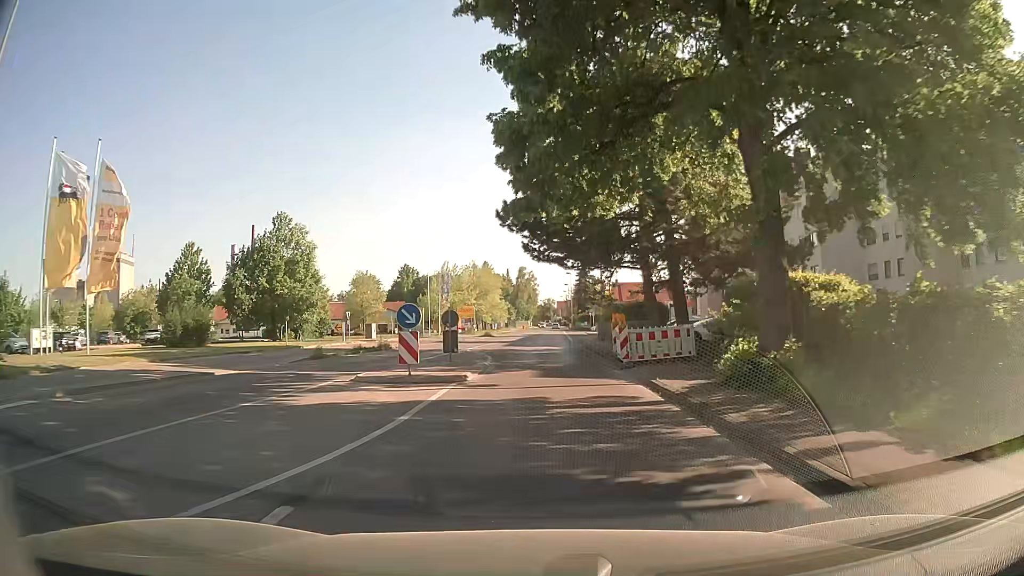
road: secondary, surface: asphalt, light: Day
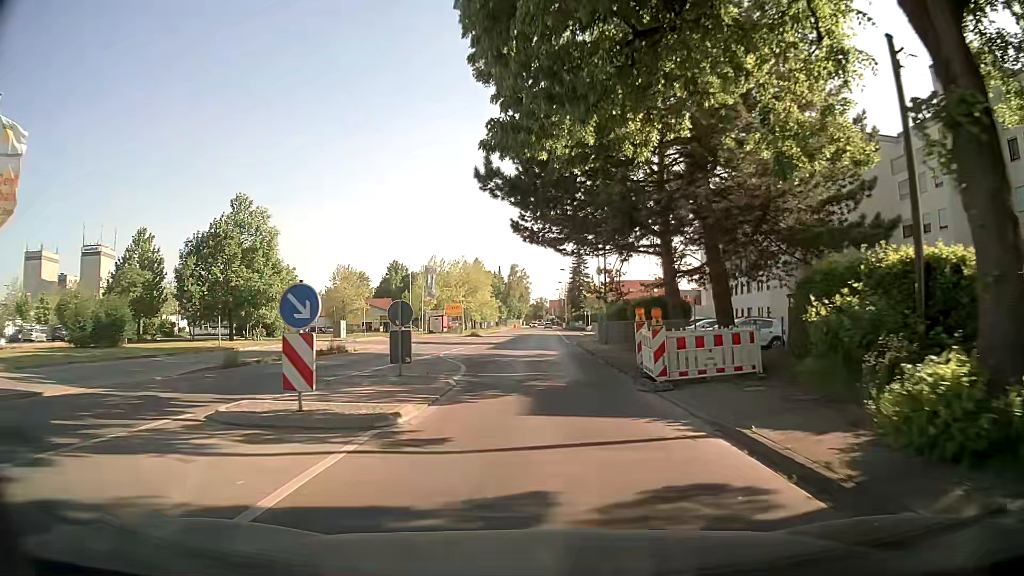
(0.0, +7.0) m; 0°
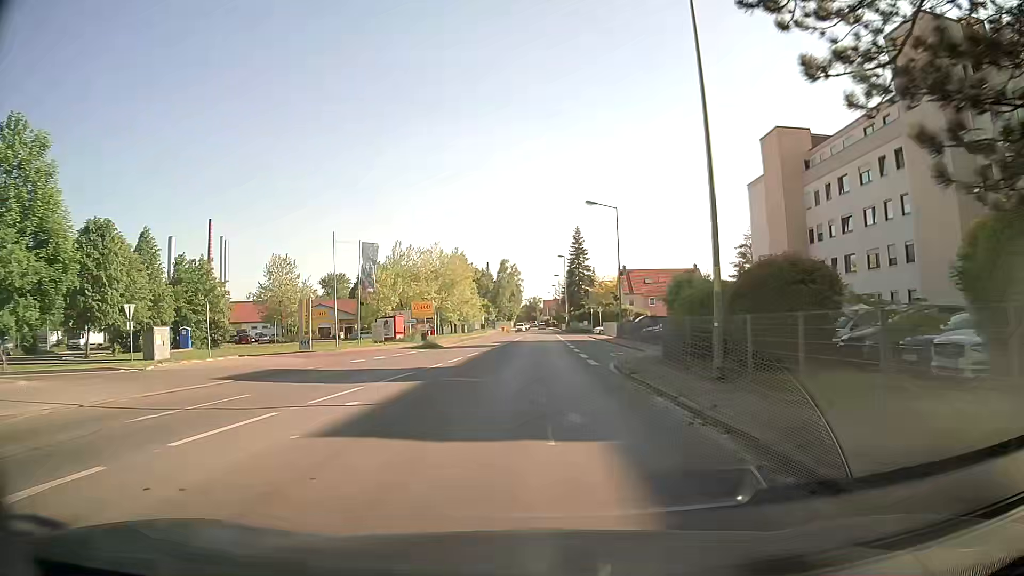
(+0.4, +25.3) m; +2°
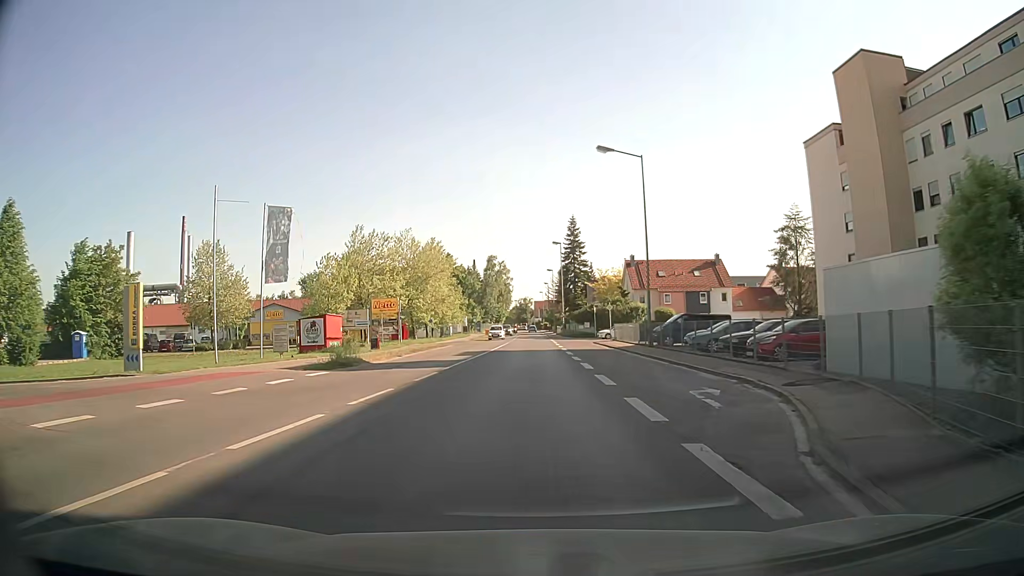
(0.0, +17.8) m; 0°
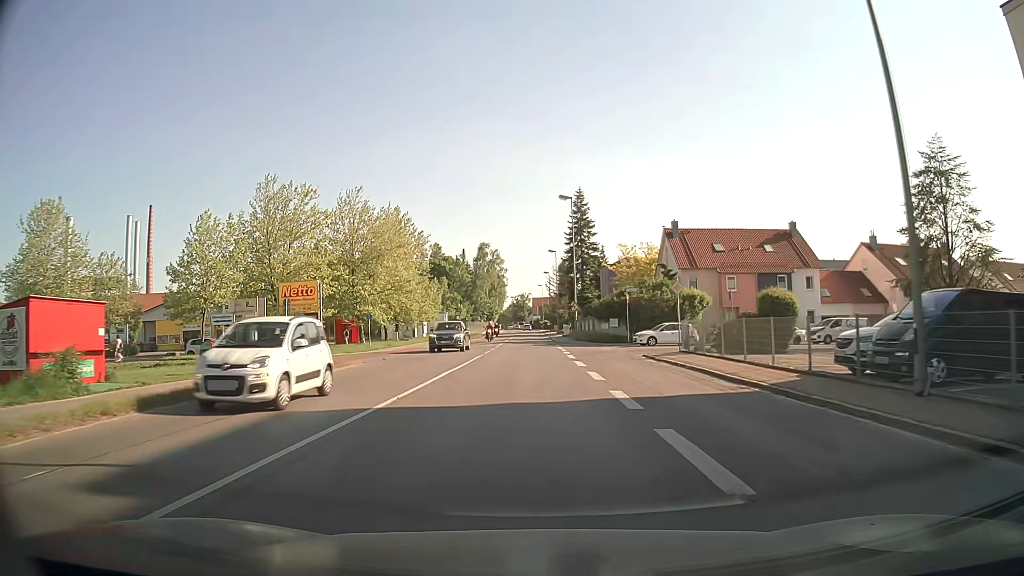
(+0.2, +27.4) m; 0°
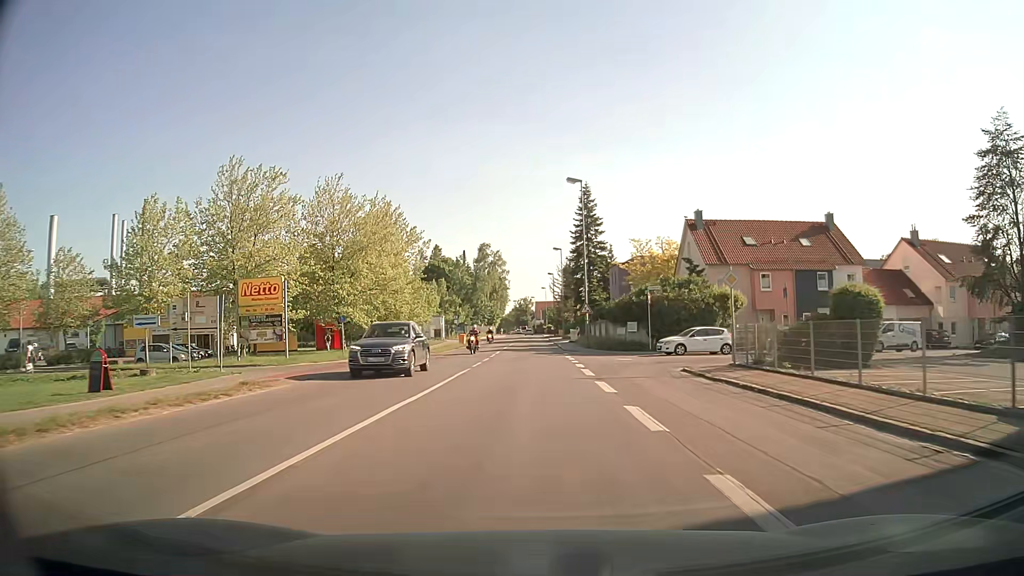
(0.0, +7.5) m; 0°
(0, +10) (0, +20) (0, +30) (0, +40) (0, +50) (0, +60) (0, +70) (0, +80) (-1, +90) (-1, +100) m
